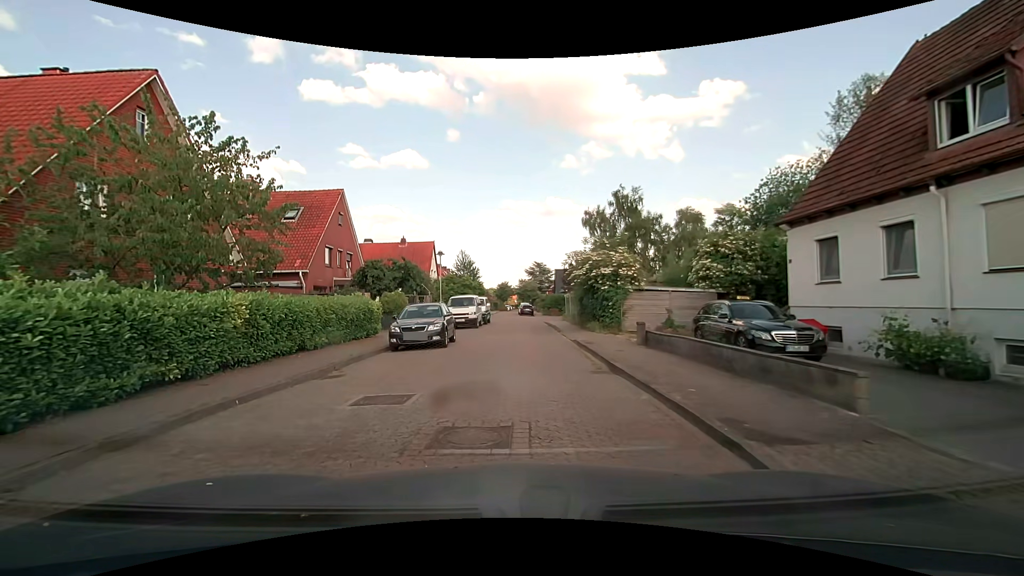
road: residential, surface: paving_stones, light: Day
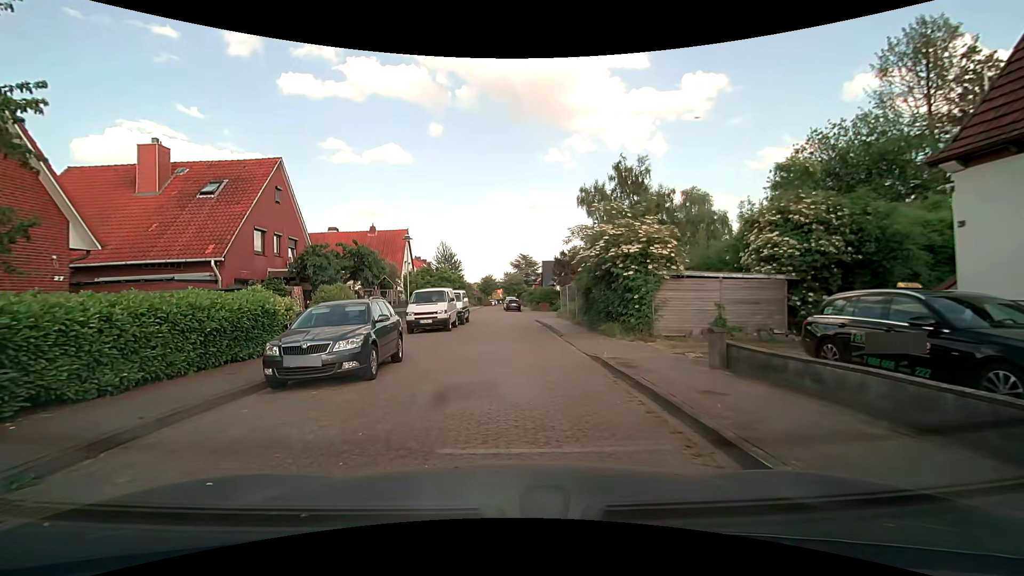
(+0.1, +6.9) m; 0°
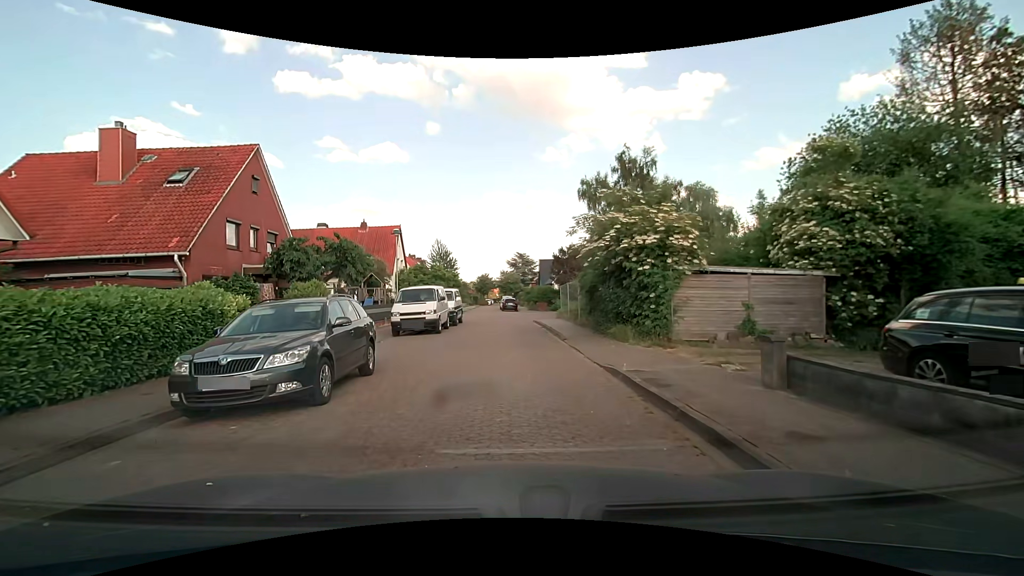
(+0.1, +2.1) m; +2°
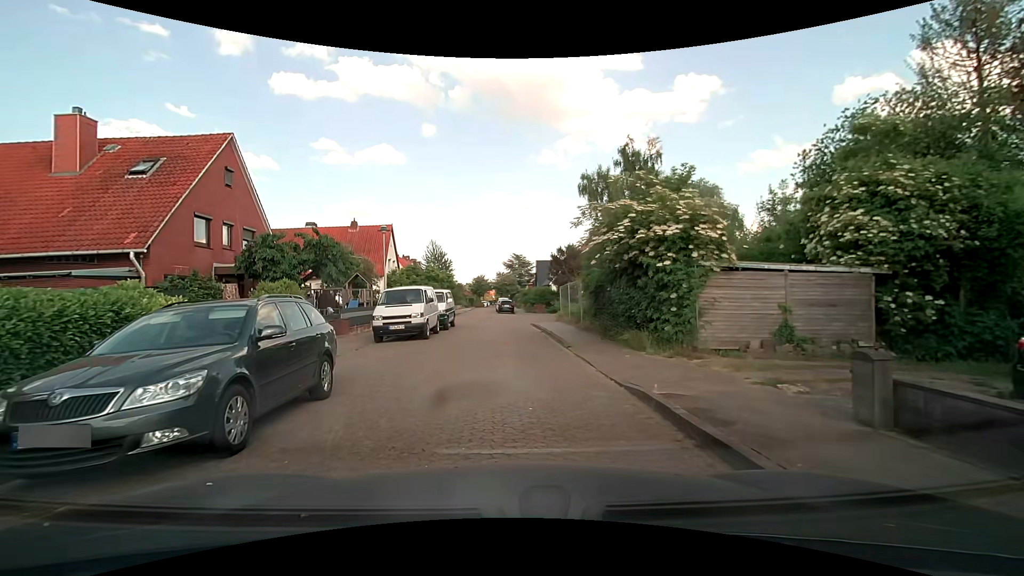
(0.0, +2.0) m; 0°
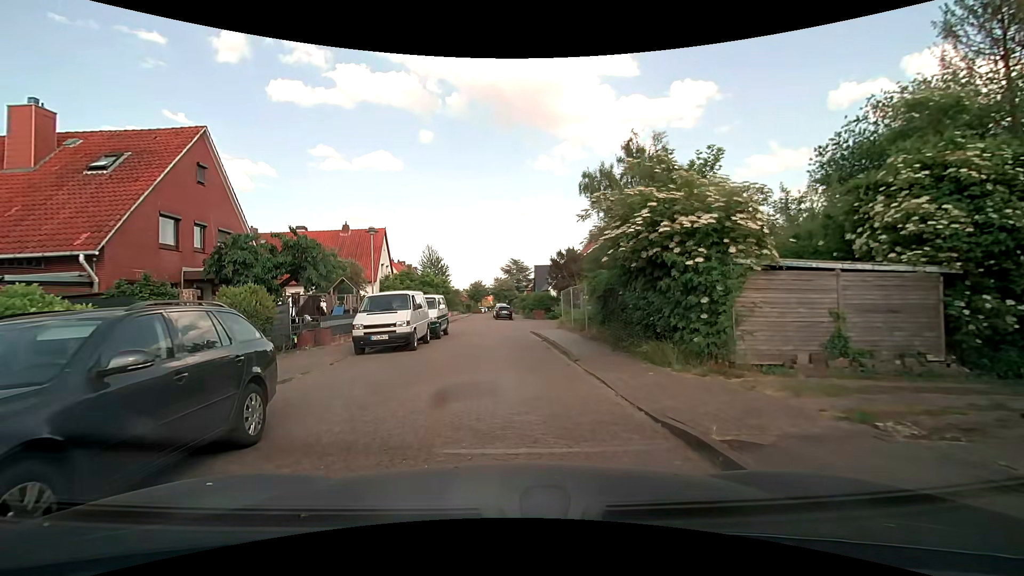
(+0.1, +1.9) m; +1°
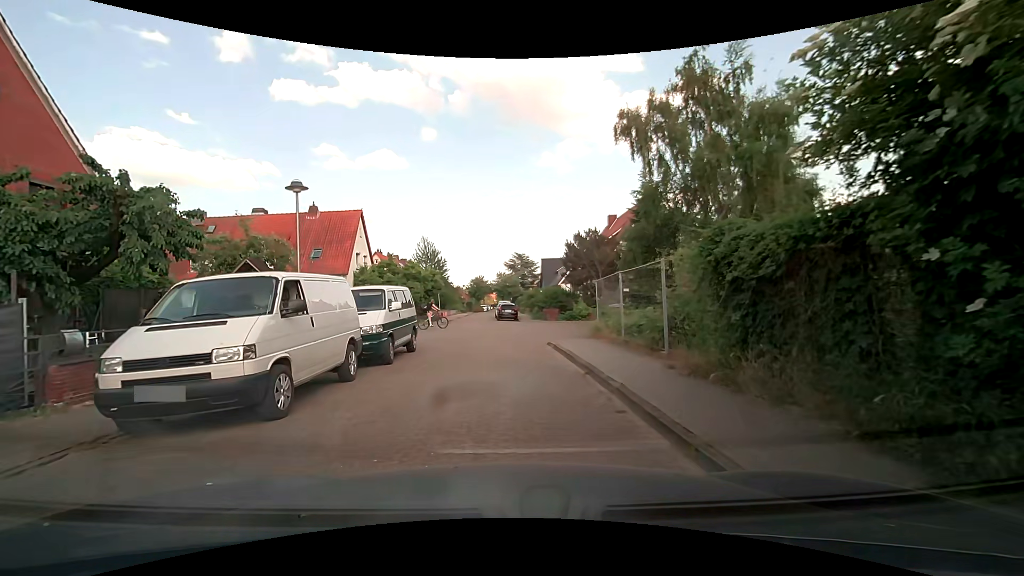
(+0.1, +9.5) m; 0°
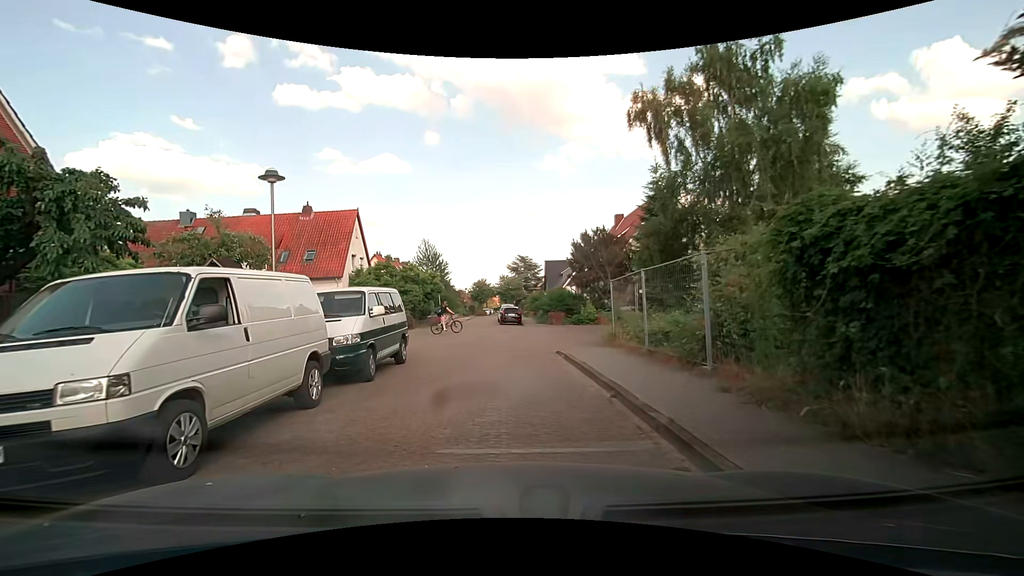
(0.0, +2.0) m; -1°
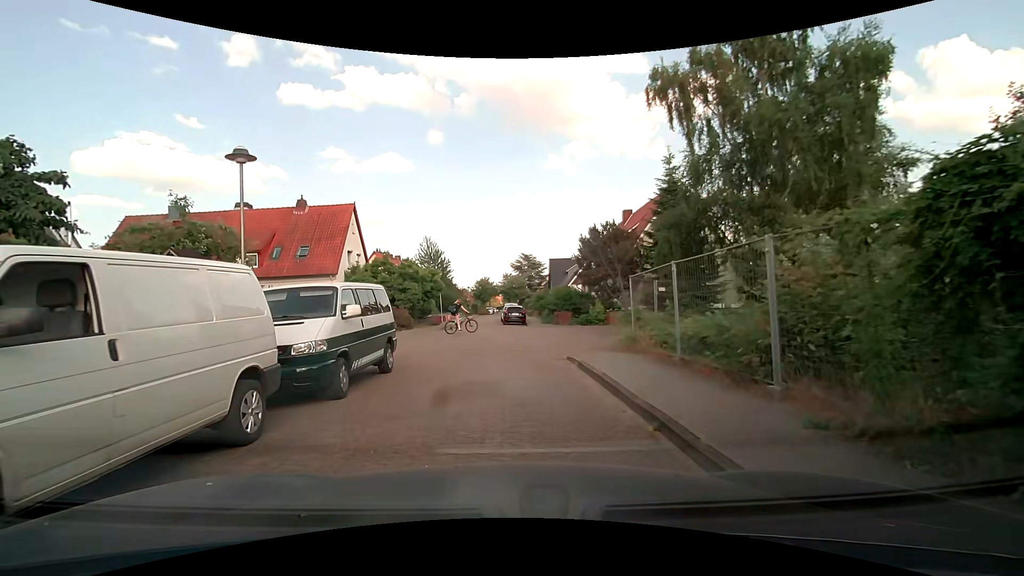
(0.0, +1.9) m; -1°
